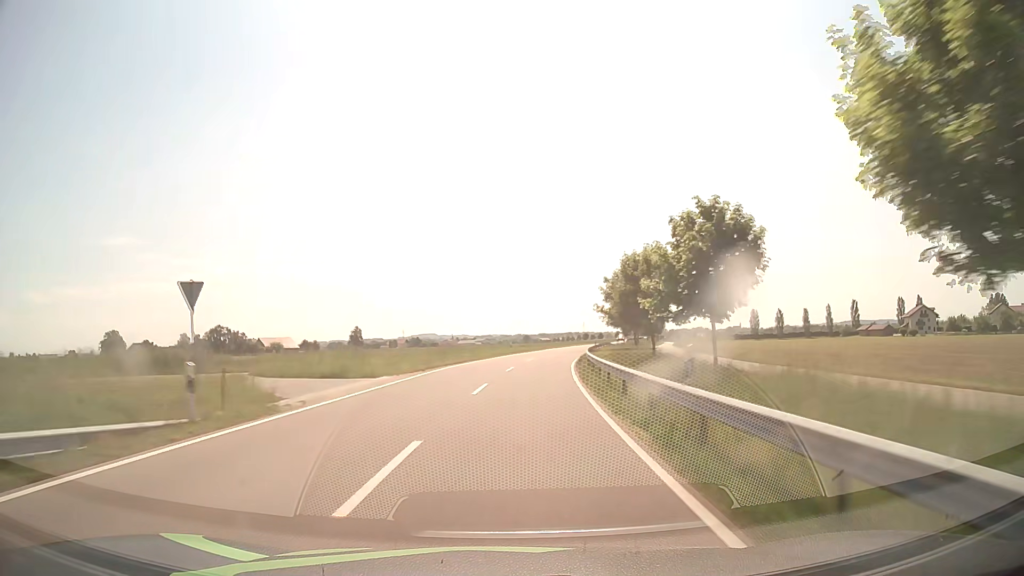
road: tertiary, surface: asphalt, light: Day
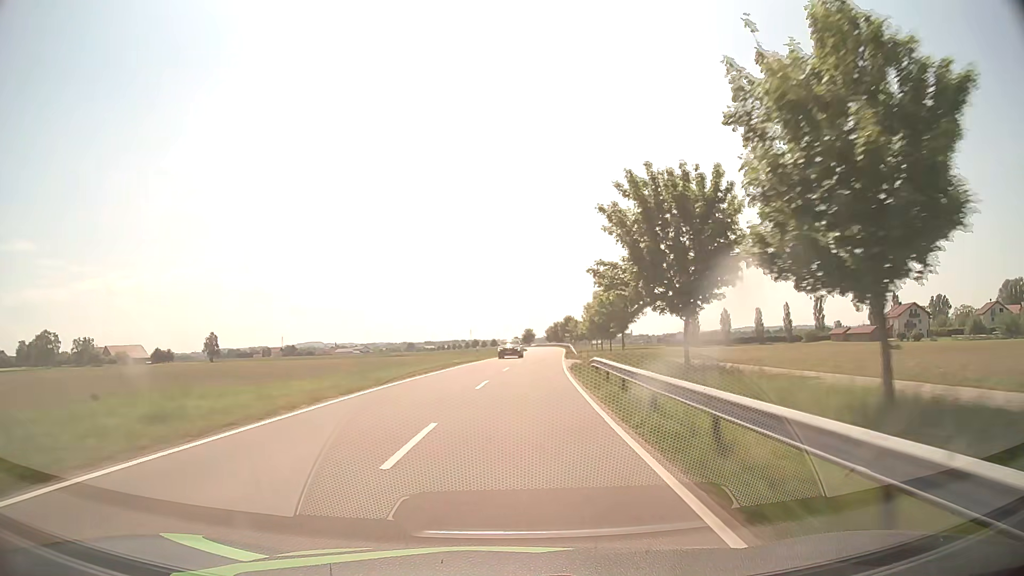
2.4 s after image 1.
(+5.4, +57.0) m; +10°
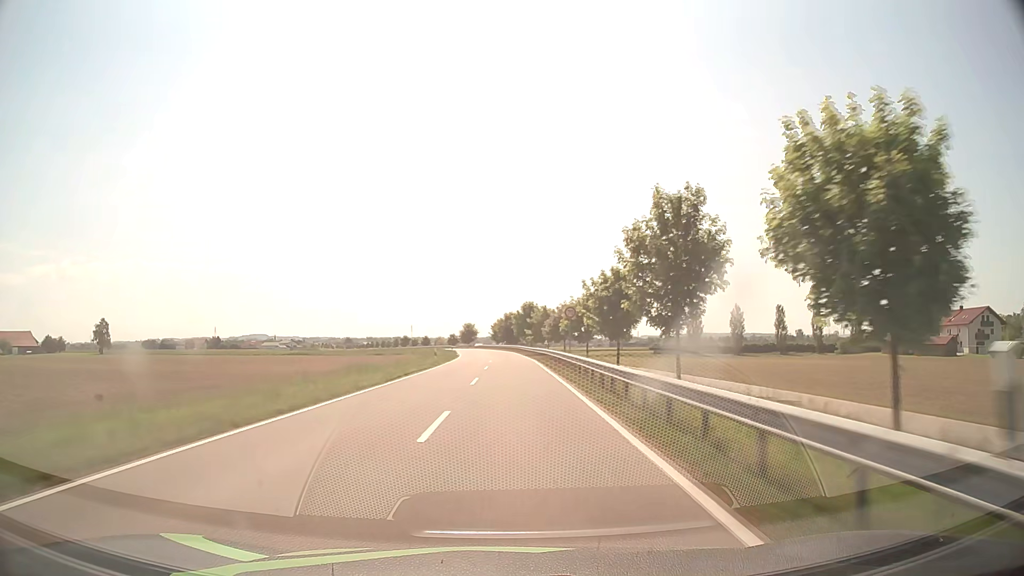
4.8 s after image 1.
(+3.1, +57.1) m; +5°
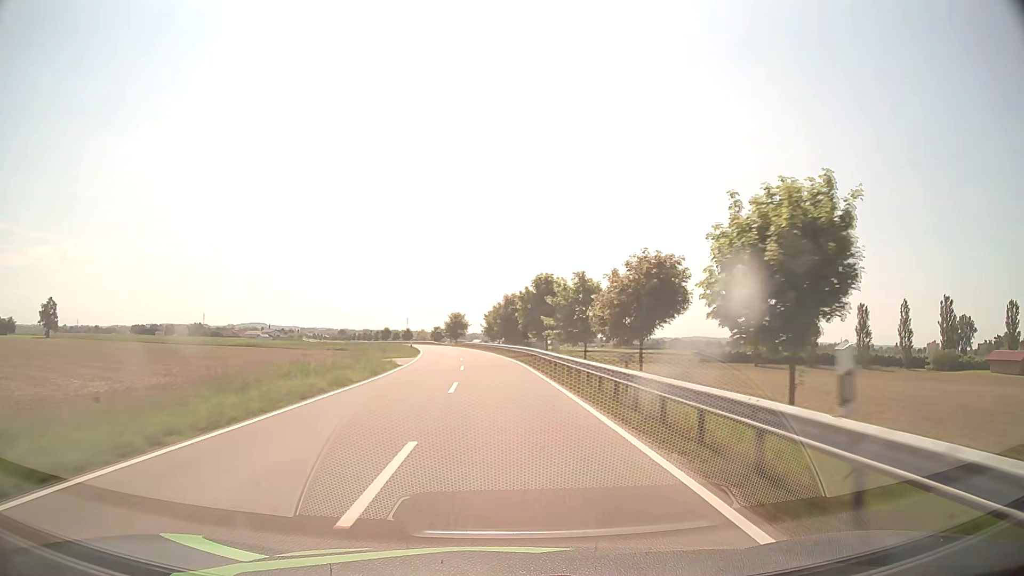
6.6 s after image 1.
(+0.2, +39.6) m; 0°
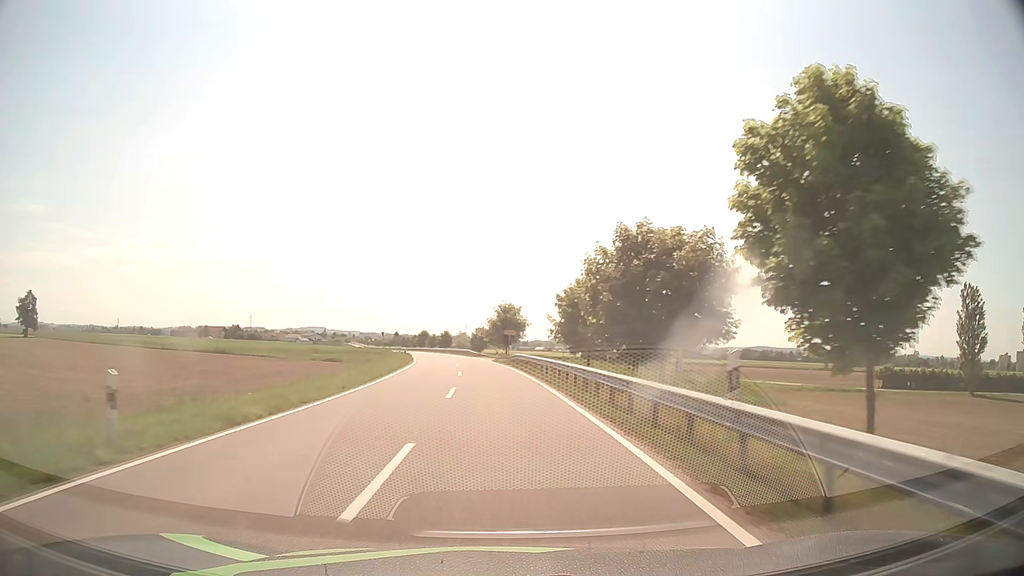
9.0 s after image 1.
(-1.8, +47.3) m; -5°
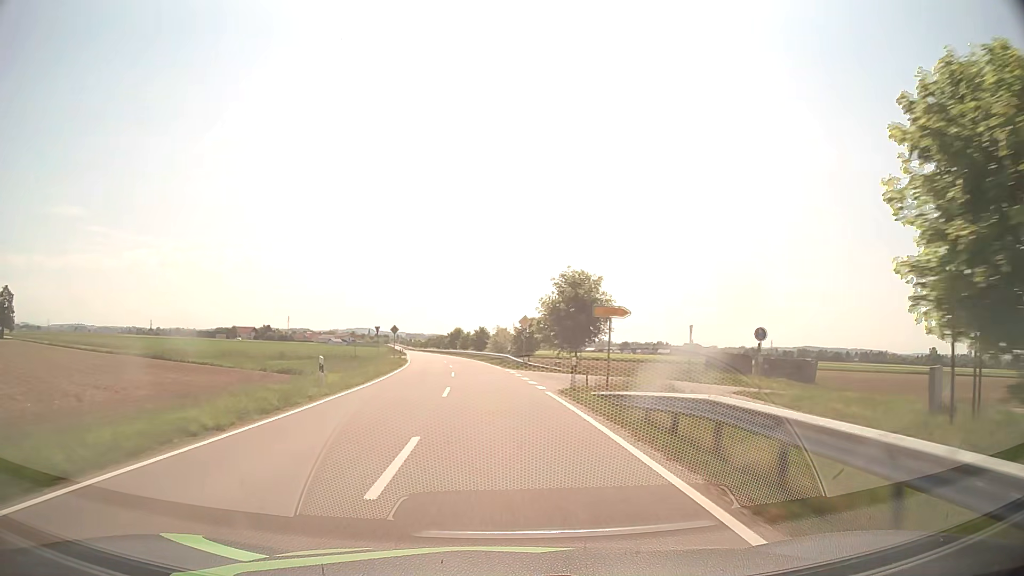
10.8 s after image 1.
(-1.2, +34.9) m; -4°
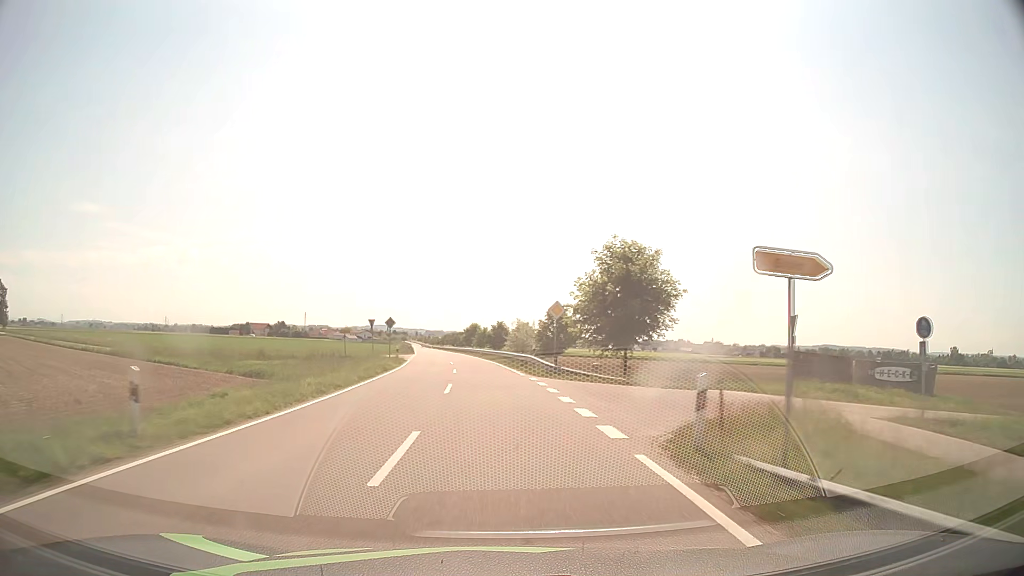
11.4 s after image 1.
(-0.2, +11.5) m; -2°
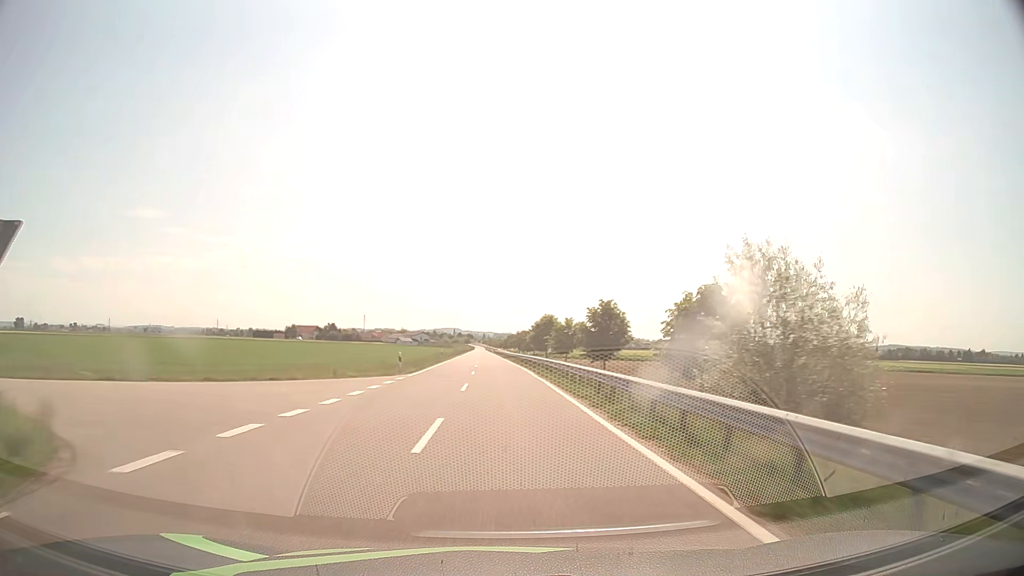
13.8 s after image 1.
(-2.5, +45.6) m; -6°
(0, +10) (0, +20) (0, +30) (-1, +40) (-1, +50) (-1, +60) (-2, +70) (-2, +80) (-2, +90) (-3, +100) m
